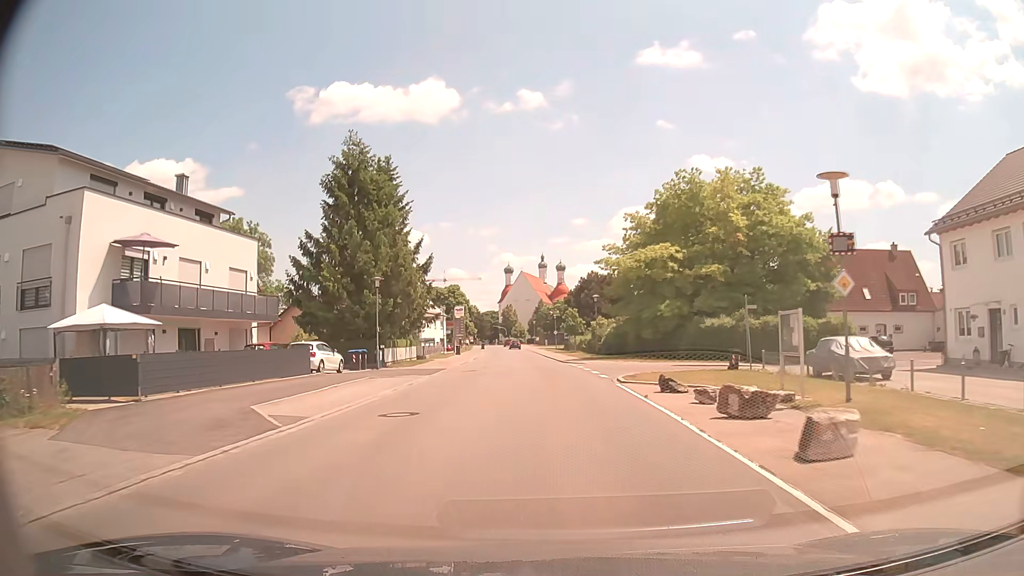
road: tertiary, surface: asphalt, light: Day
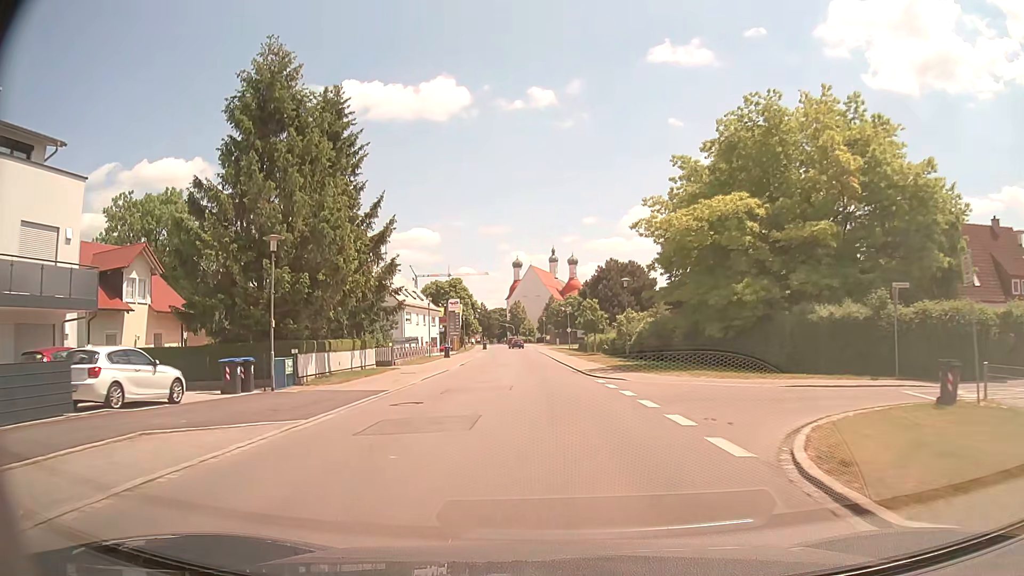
(-0.1, +15.7) m; -1°
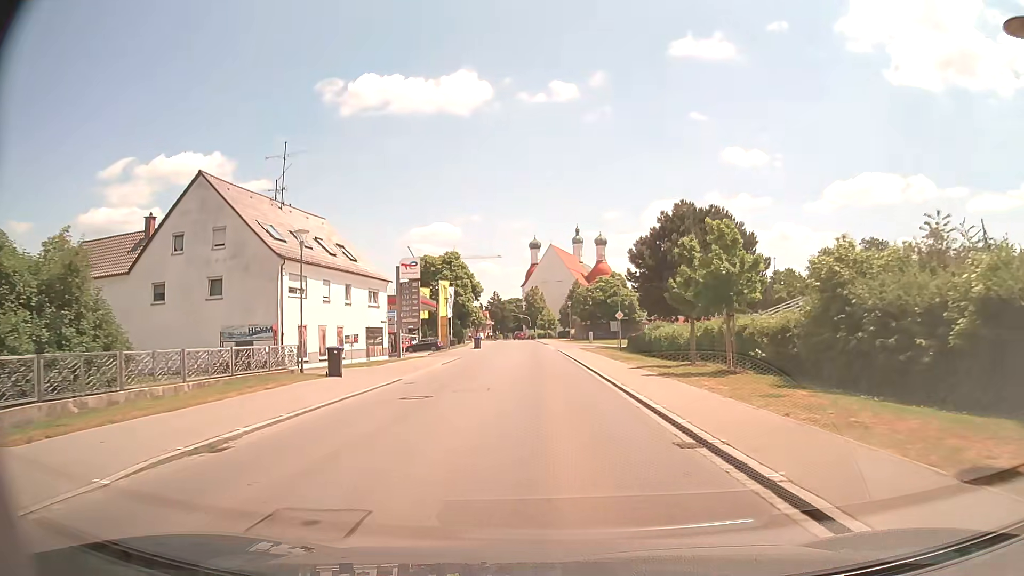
(-1.1, +37.4) m; -2°
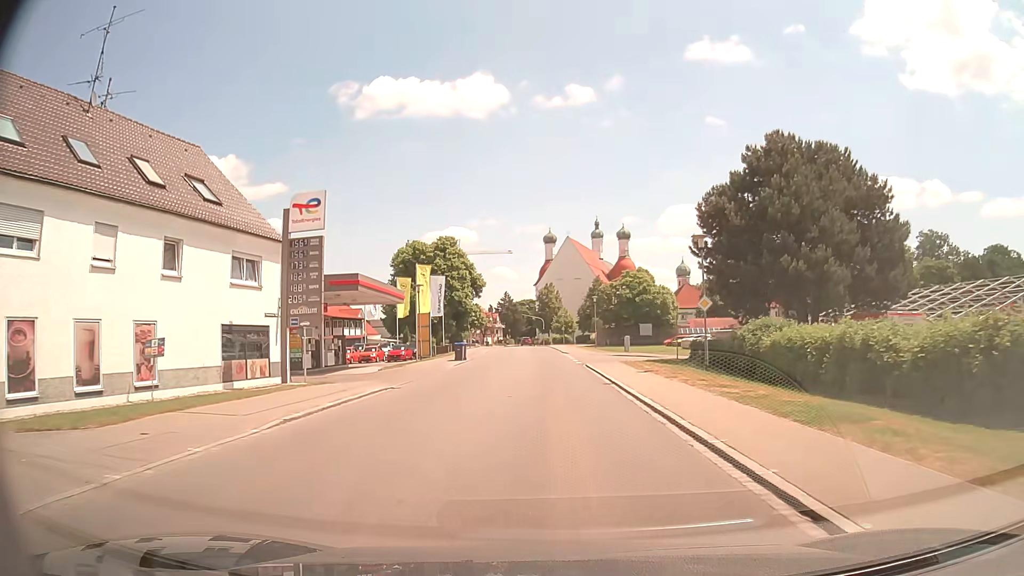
(-0.2, +22.0) m; -1°
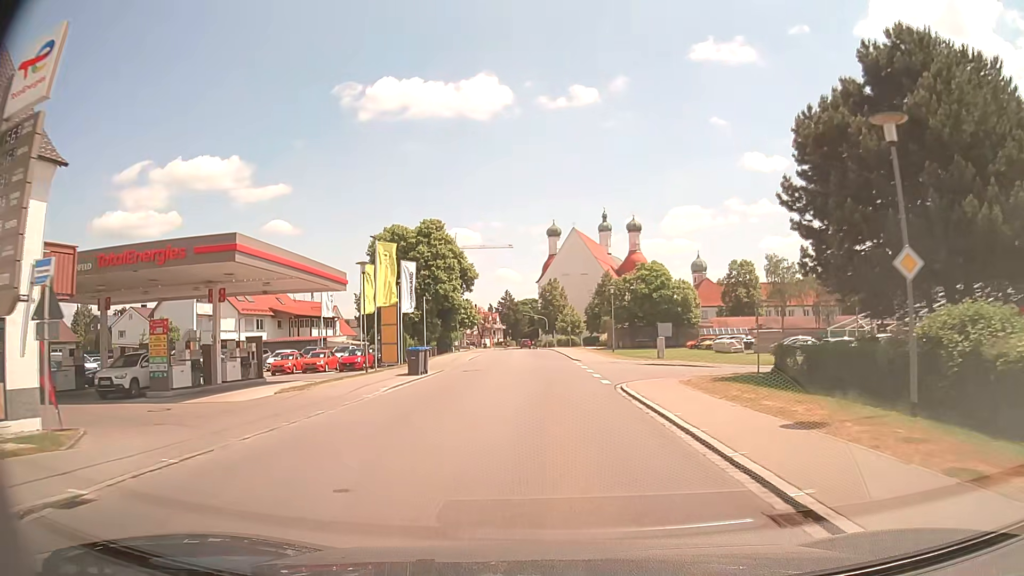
(-0.1, +14.9) m; -1°
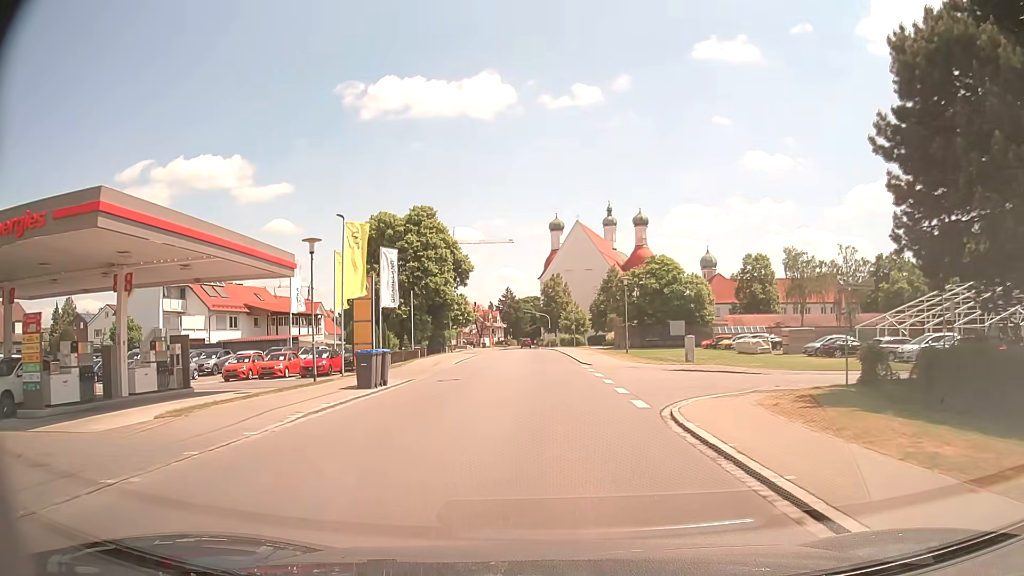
(0.0, +7.5) m; 0°
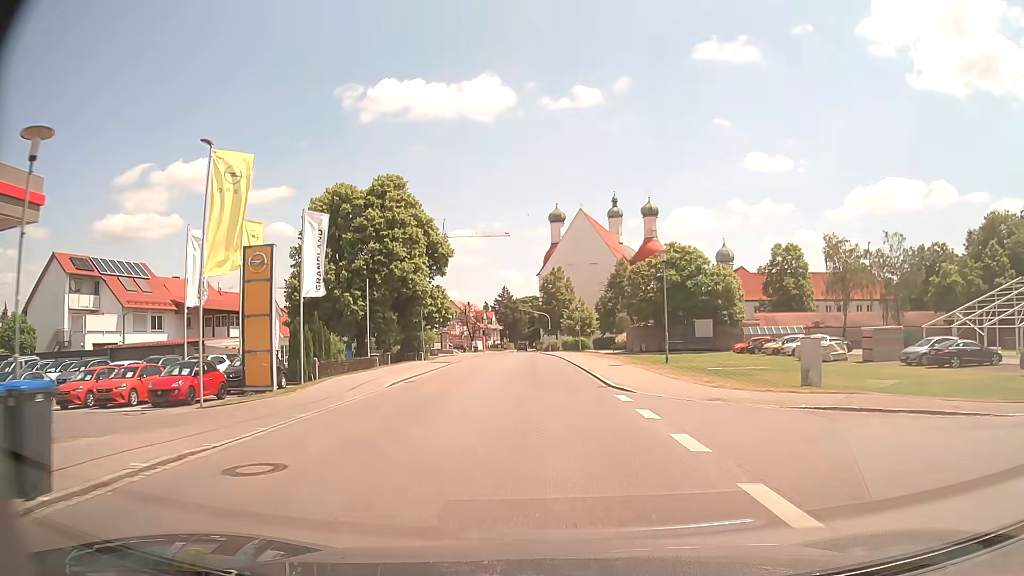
(-0.1, +15.3) m; 0°
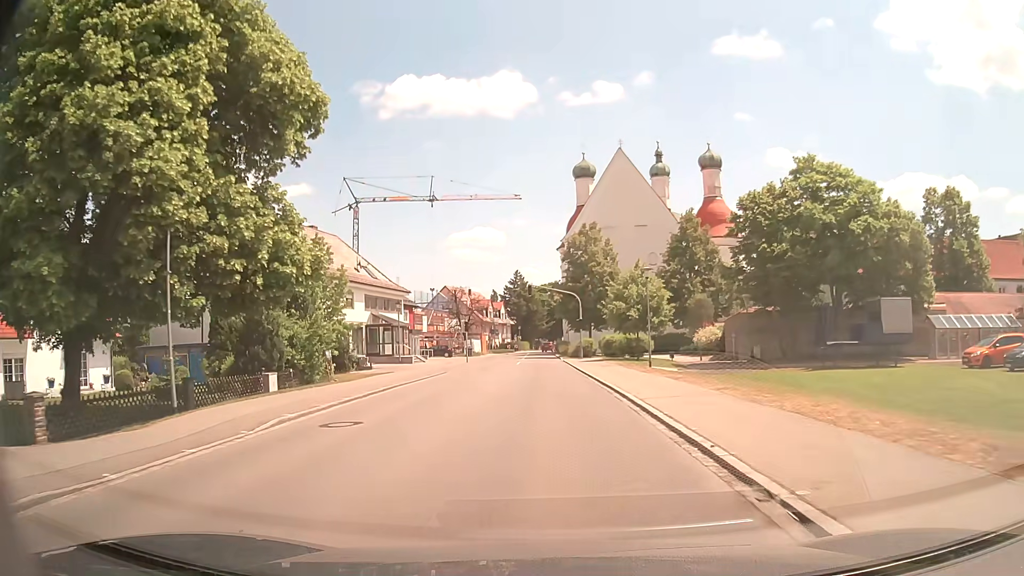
(-0.7, +38.8) m; -2°
(0, +10) (0, +20) (-1, +30) (-1, +40) (-1, +50) (-1, +60) (-1, +70) (-1, +80) (-1, +90) (-1, +100) m
